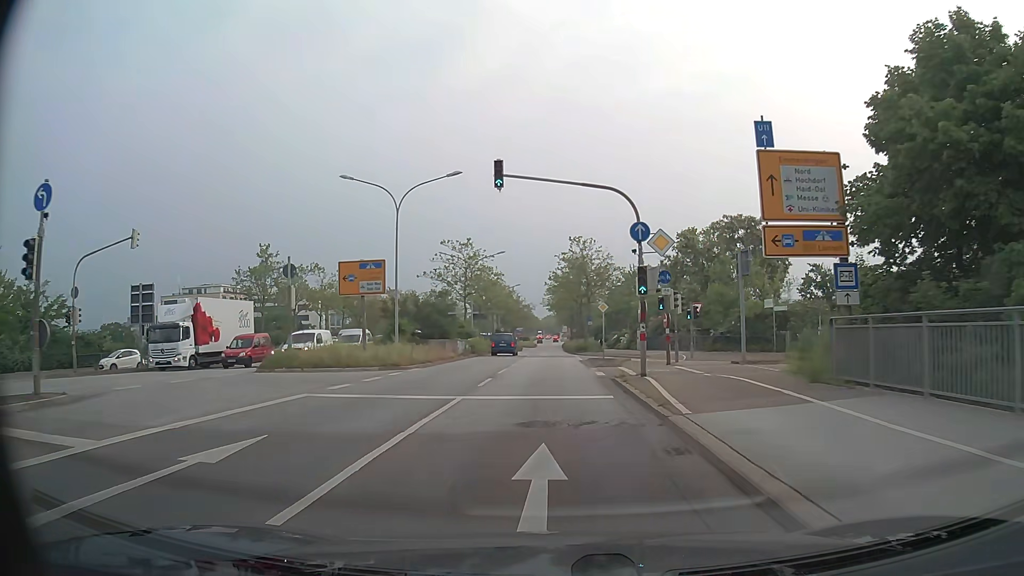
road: primary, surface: asphalt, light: Day
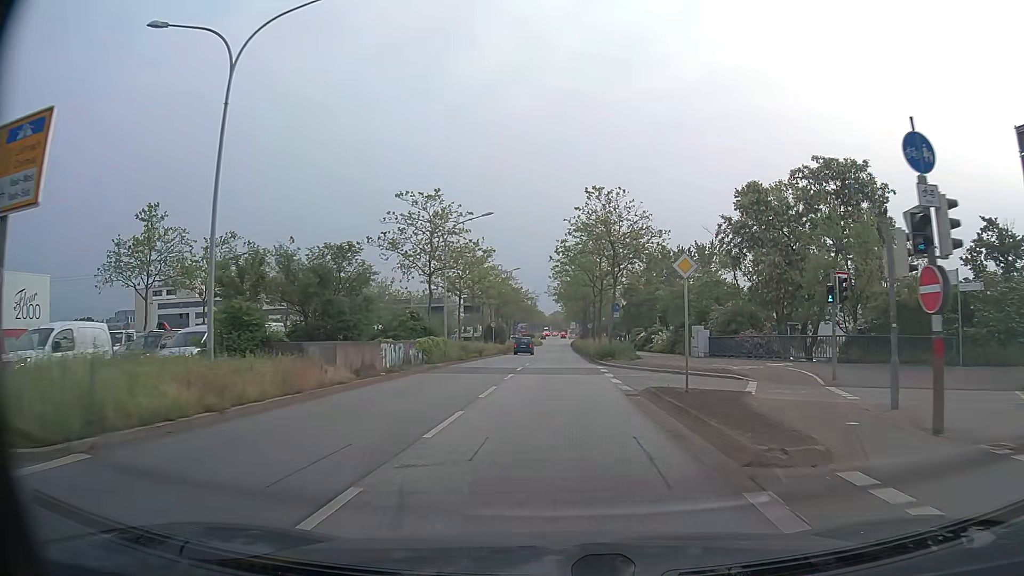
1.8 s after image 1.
(-0.2, +20.4) m; -1°
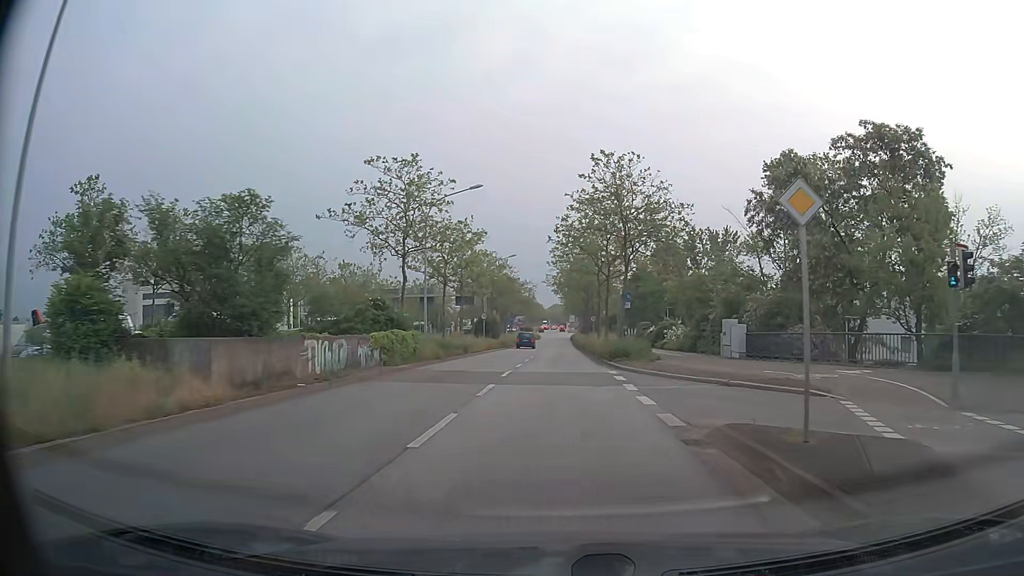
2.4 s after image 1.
(0.0, +7.0) m; 0°
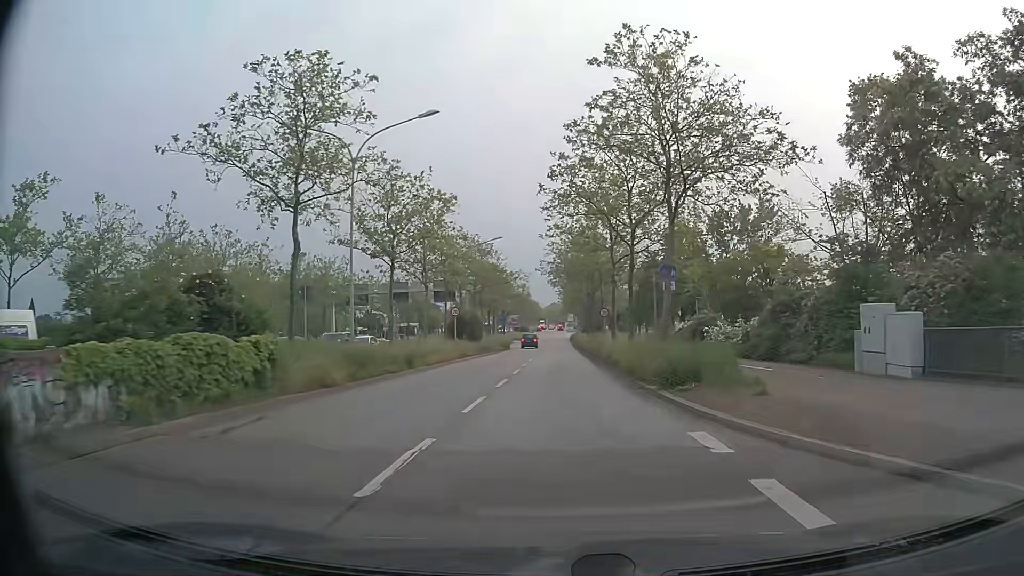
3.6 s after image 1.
(0.0, +14.4) m; 0°
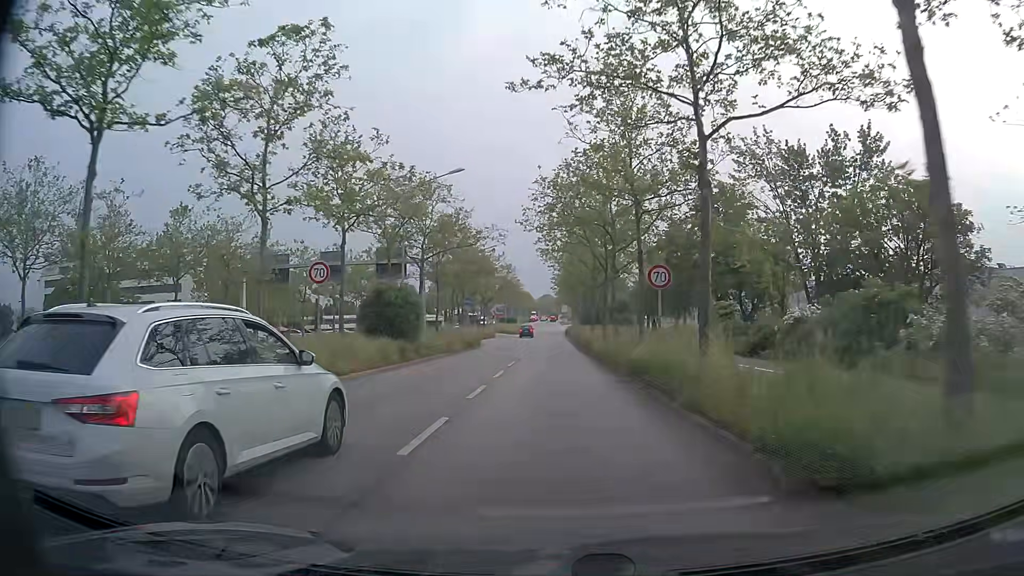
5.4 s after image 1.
(+0.1, +22.3) m; +1°
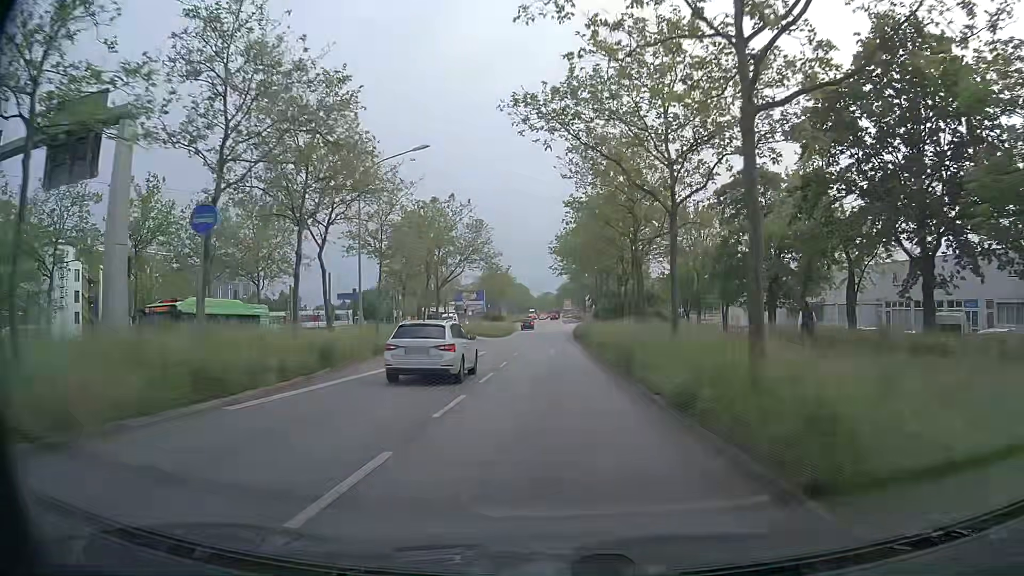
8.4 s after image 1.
(-0.4, +38.8) m; 0°
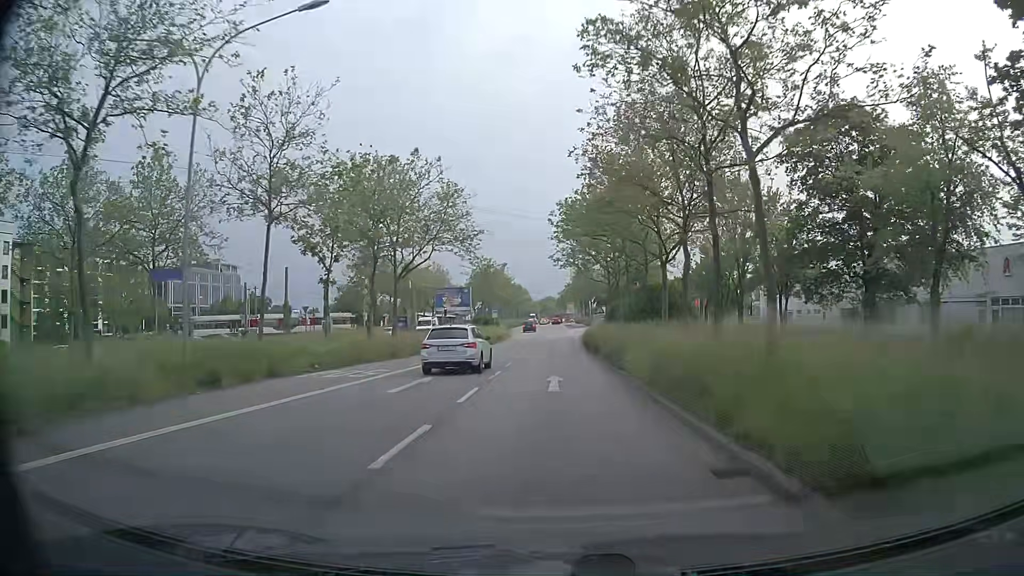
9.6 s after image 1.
(-0.1, +15.9) m; -1°
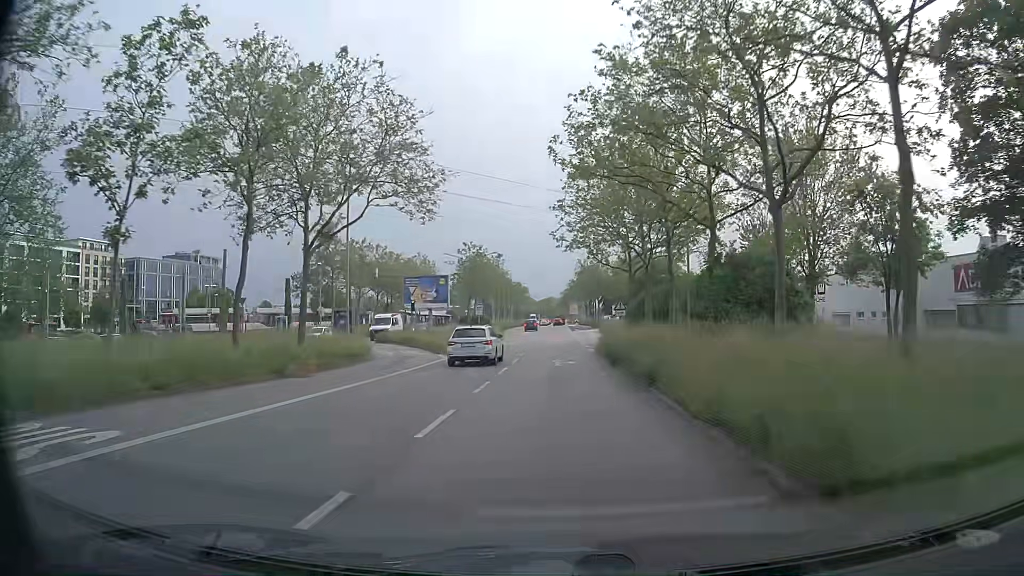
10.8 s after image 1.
(0.0, +15.8) m; -1°
(0, +10) (0, +20) (0, +30) (0, +40) (+1, +50) (+1, +60) (+1, +70) (+1, +80) (+1, +90) (+1, +100) m
